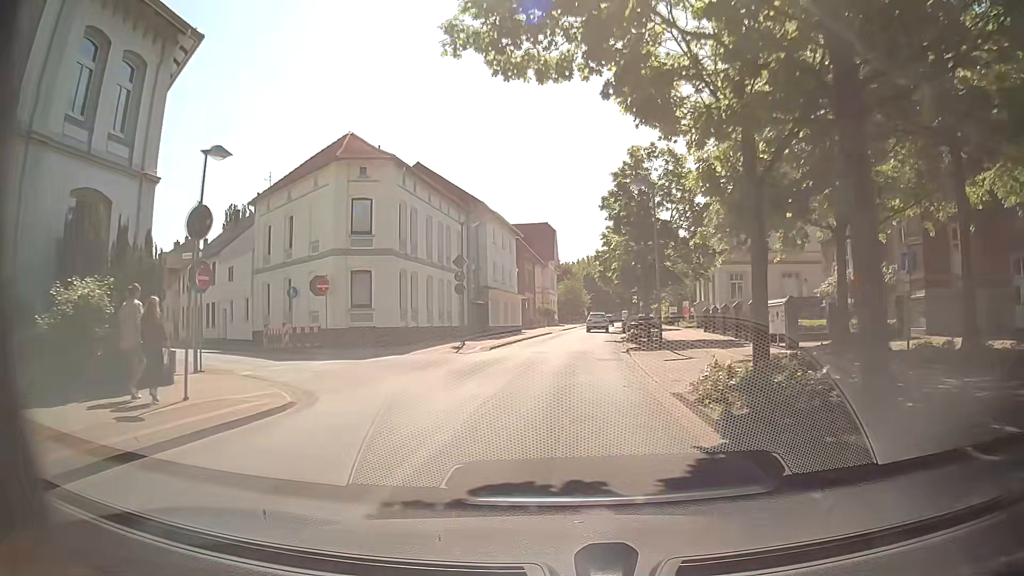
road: unclassified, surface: asphalt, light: Day
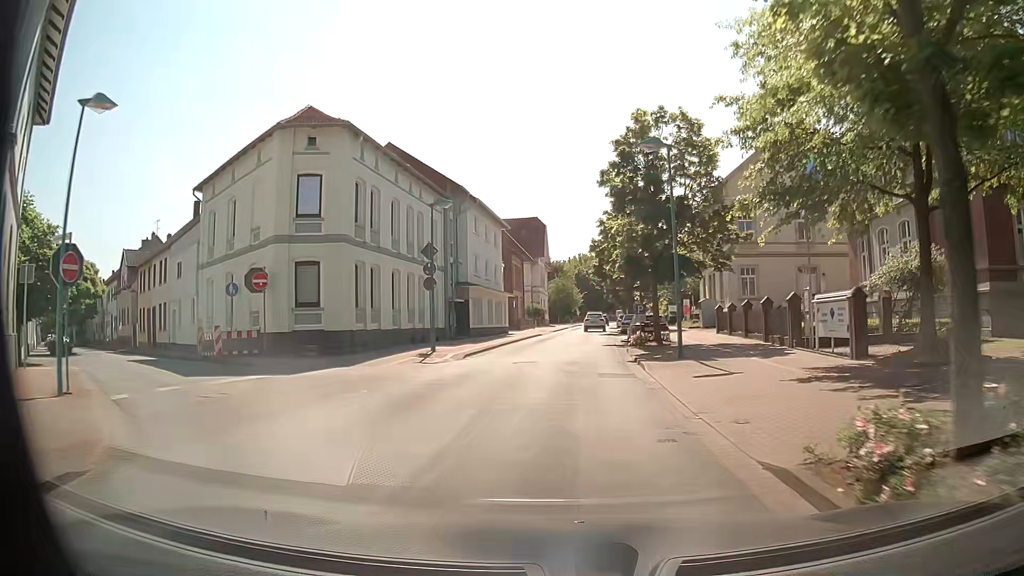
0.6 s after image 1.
(+0.1, +5.7) m; +1°
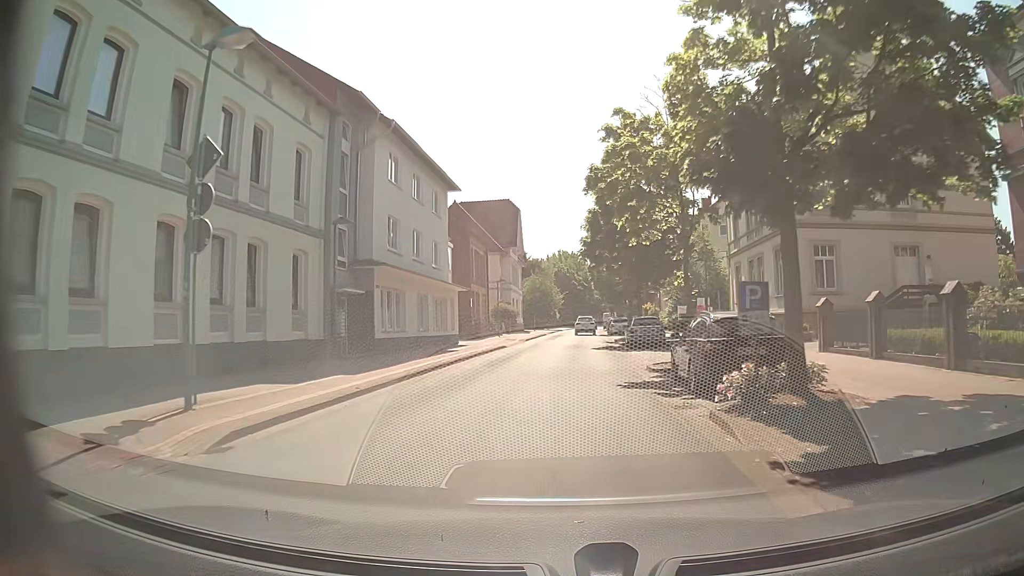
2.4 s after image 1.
(+0.3, +17.7) m; +3°
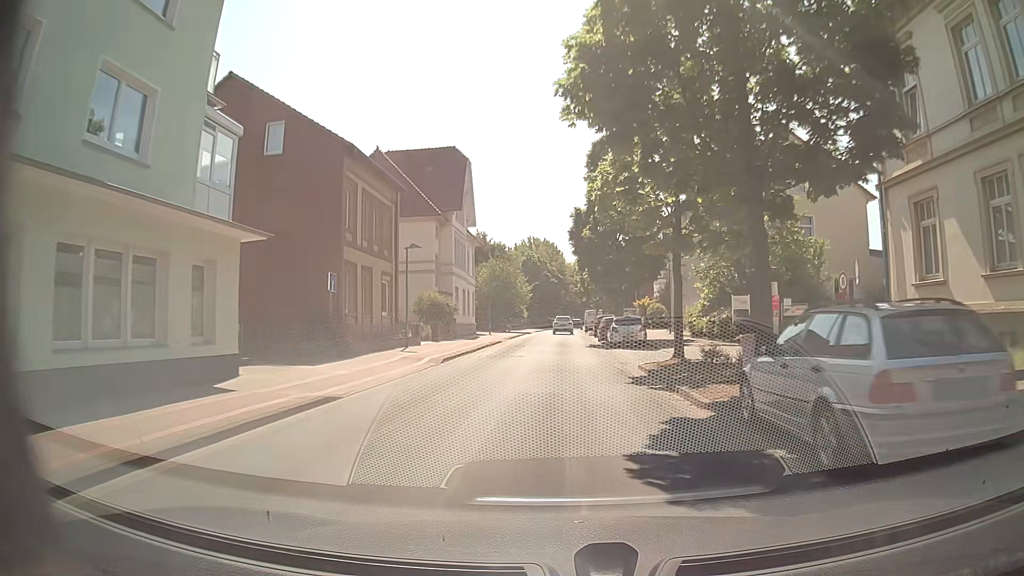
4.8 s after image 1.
(+0.2, +25.2) m; +2°
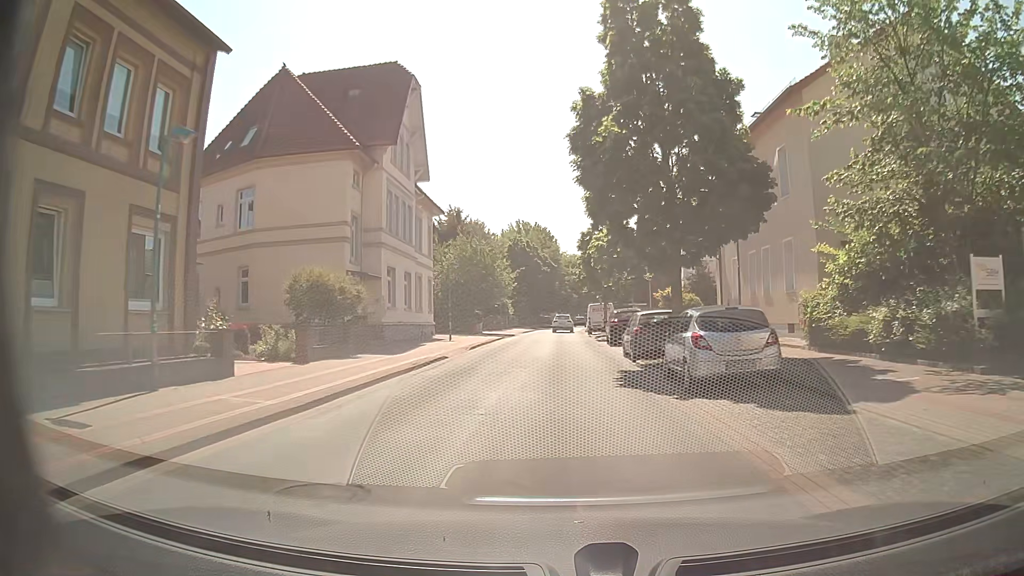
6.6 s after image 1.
(0.0, +19.7) m; 0°
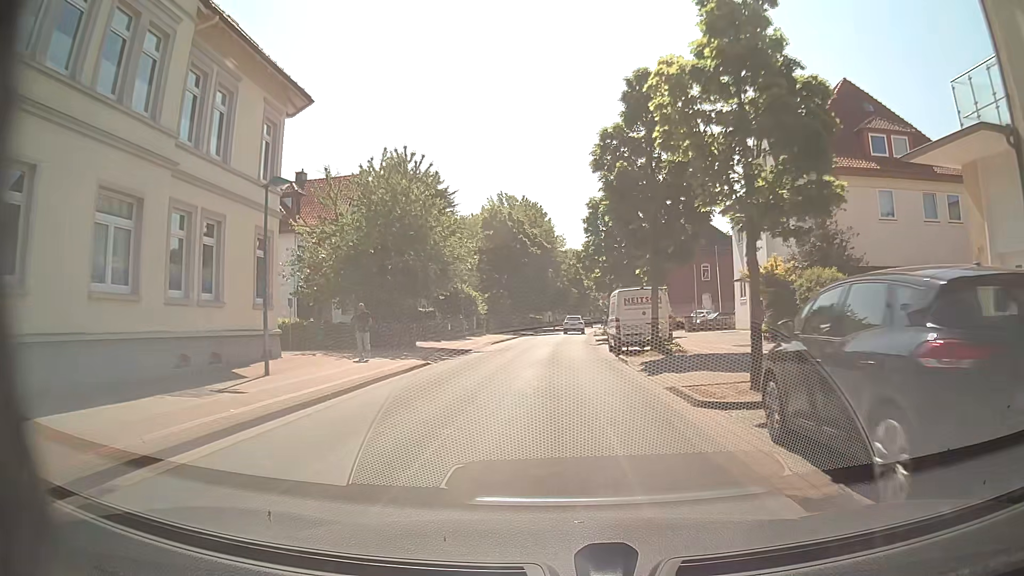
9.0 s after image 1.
(+0.1, +26.4) m; +1°
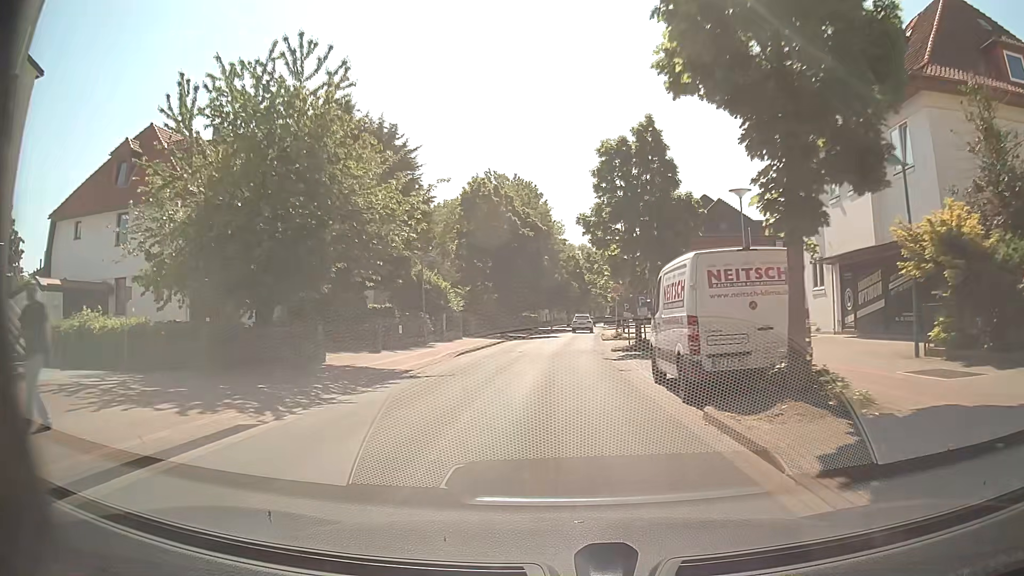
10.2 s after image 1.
(+0.1, +13.2) m; 0°
(0, +10) (0, +20) (0, +30) (0, +40) (+1, +50) (+2, +60) (+2, +70) (+3, +80) (+4, +90) (+4, +100) m
